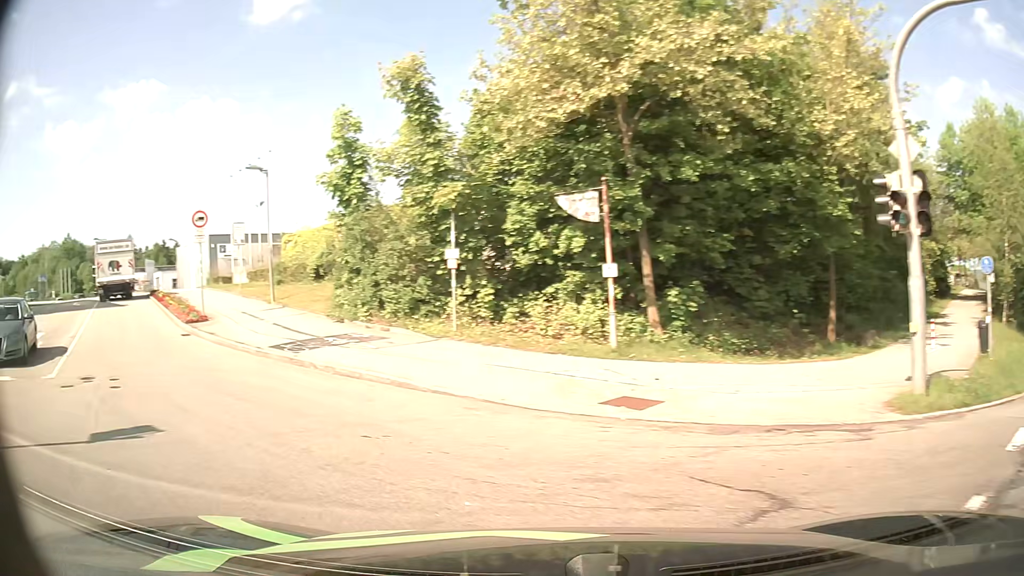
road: residential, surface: asphalt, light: Day
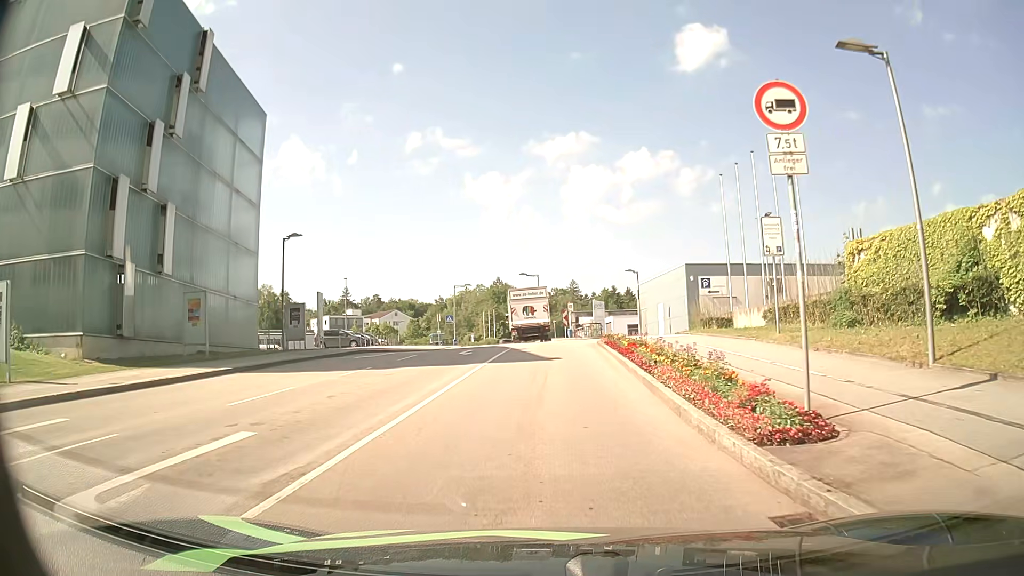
(-8.3, +13.8) m; -41°
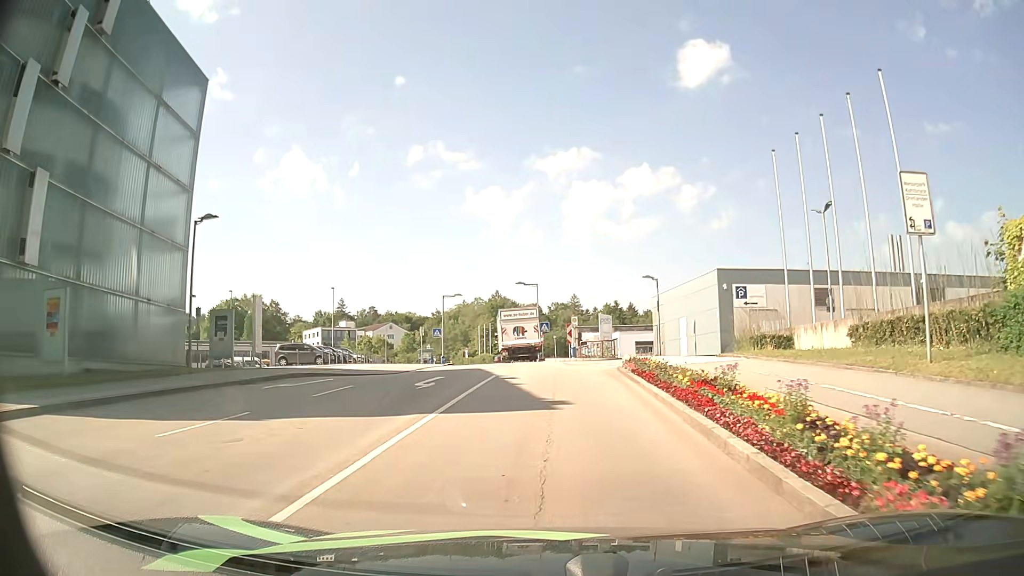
(+0.2, +8.6) m; +2°
(0, +10) (0, +20) (-1, +30) (-2, +40) (-2, +50) (-3, +60) (-5, +70) (-7, +79) (-10, +89) (-13, +99) m
